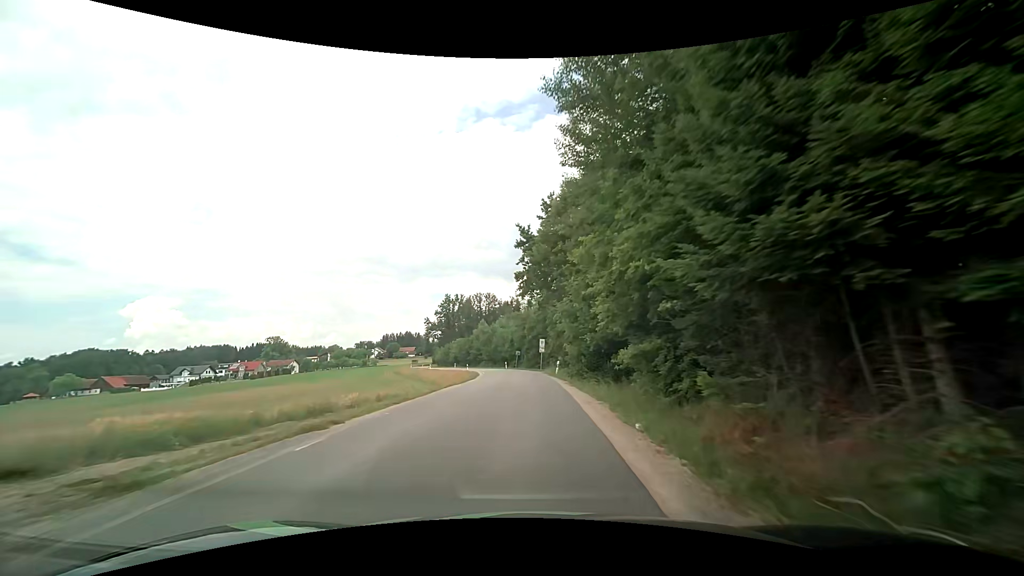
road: tertiary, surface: asphalt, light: Day
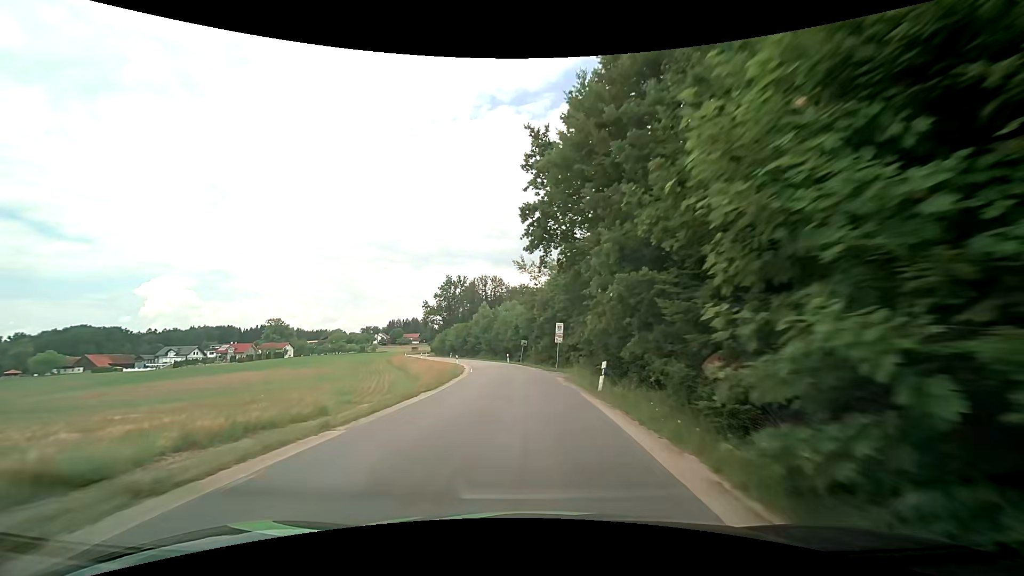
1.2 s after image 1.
(-0.1, +18.3) m; -1°
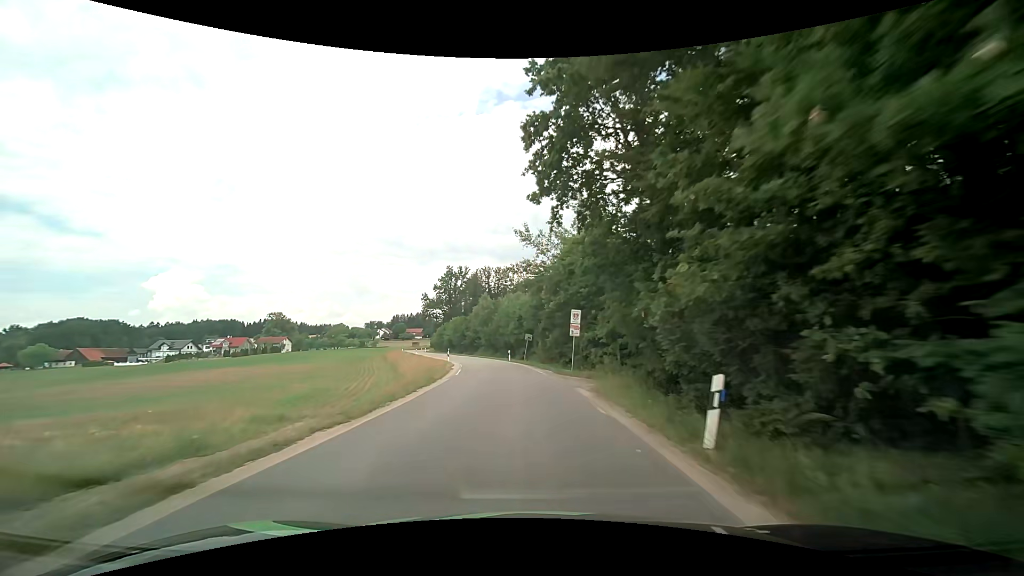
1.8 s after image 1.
(0.0, +9.4) m; 0°
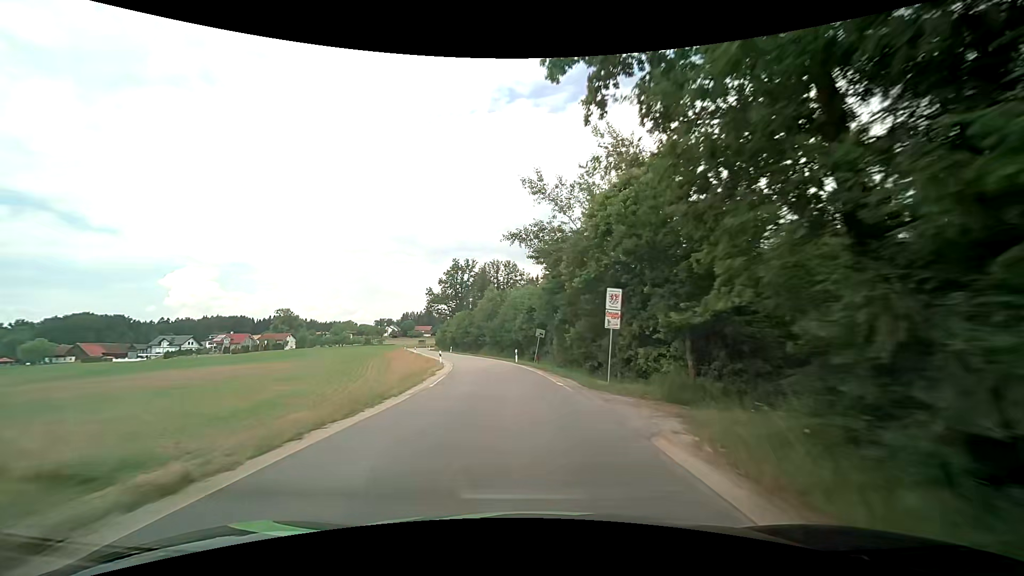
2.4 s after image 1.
(-0.1, +9.4) m; -1°
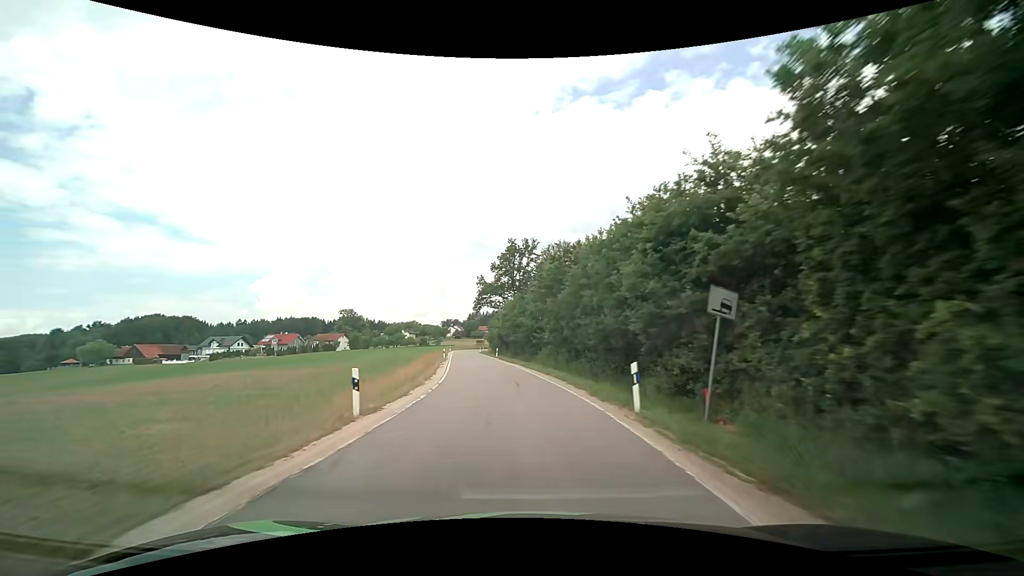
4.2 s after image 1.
(-1.3, +28.1) m; -7°
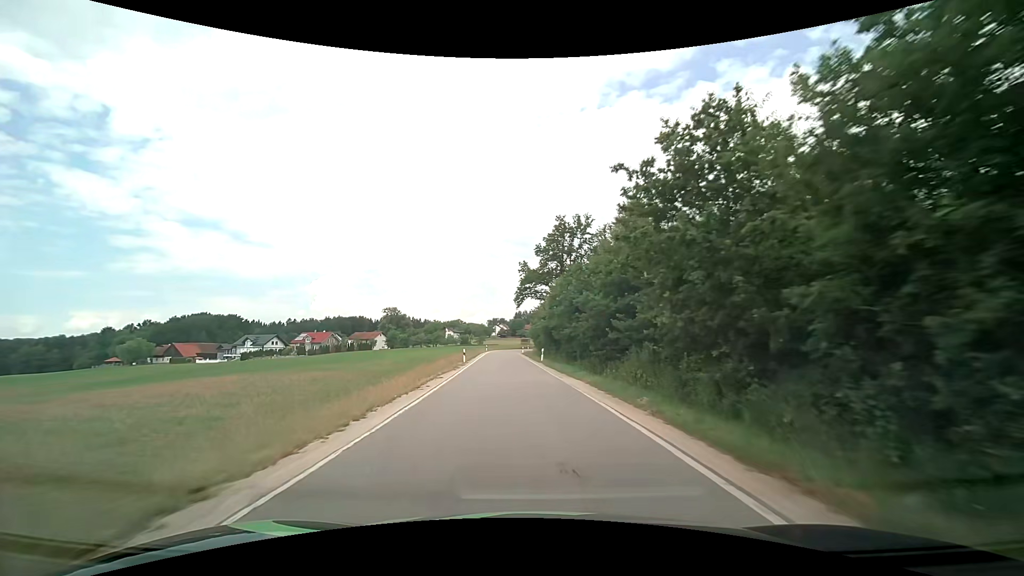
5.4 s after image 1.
(-1.0, +18.5) m; -6°
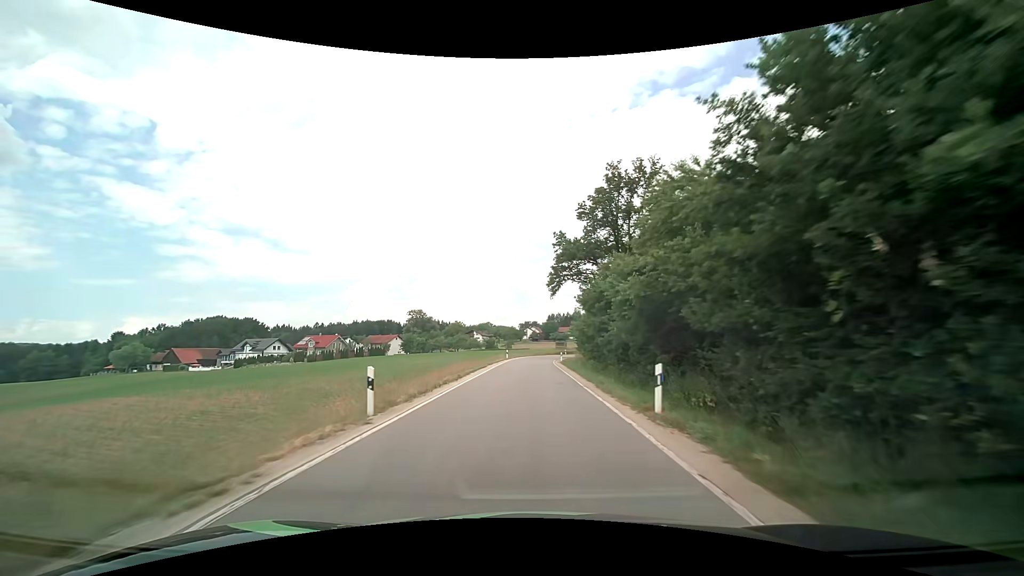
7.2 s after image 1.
(-0.9, +27.6) m; -4°
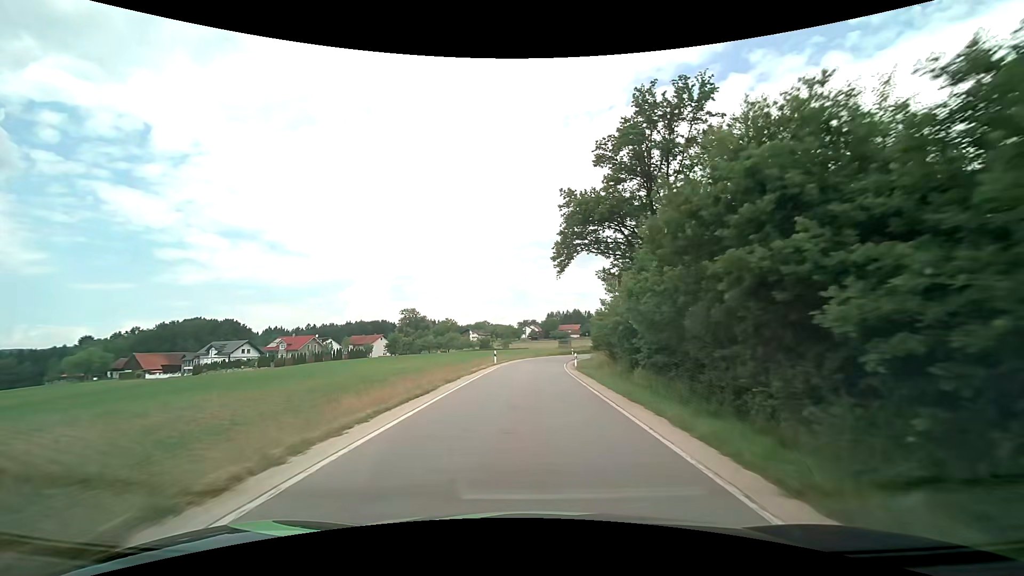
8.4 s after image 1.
(-0.1, +18.2) m; 0°
